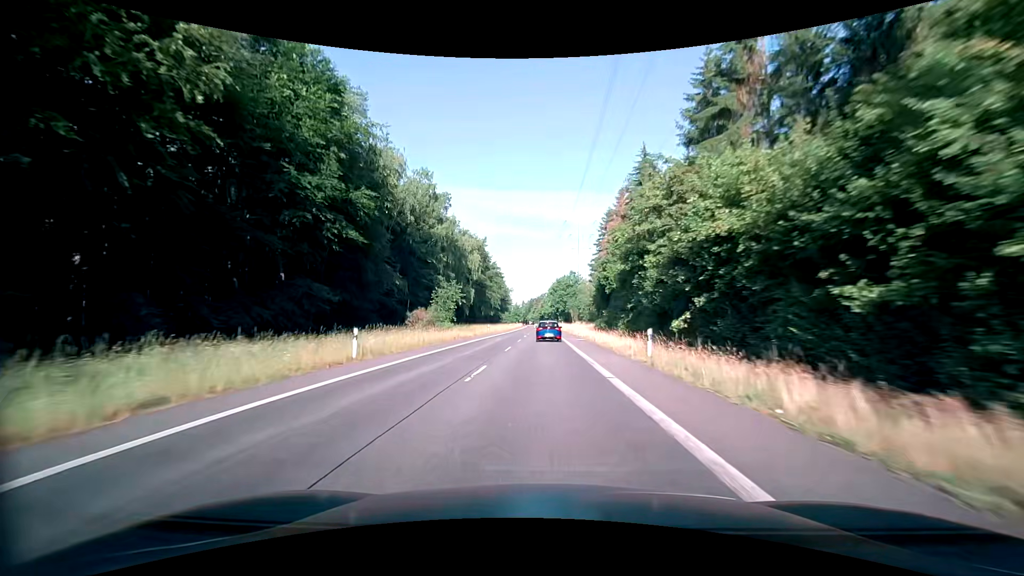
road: secondary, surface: asphalt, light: Day
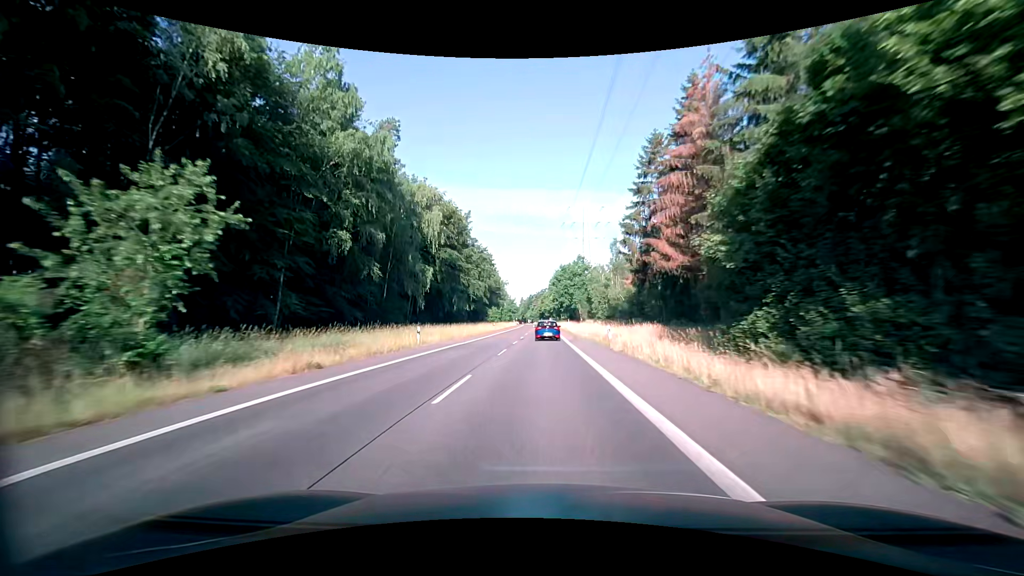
(-0.1, +39.2) m; 0°
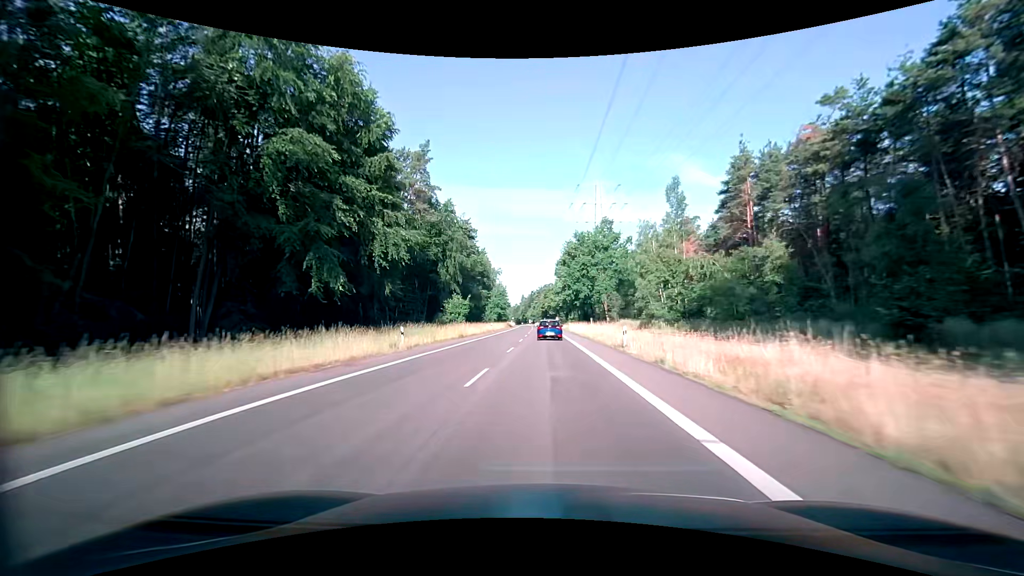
(-0.2, +53.3) m; 0°
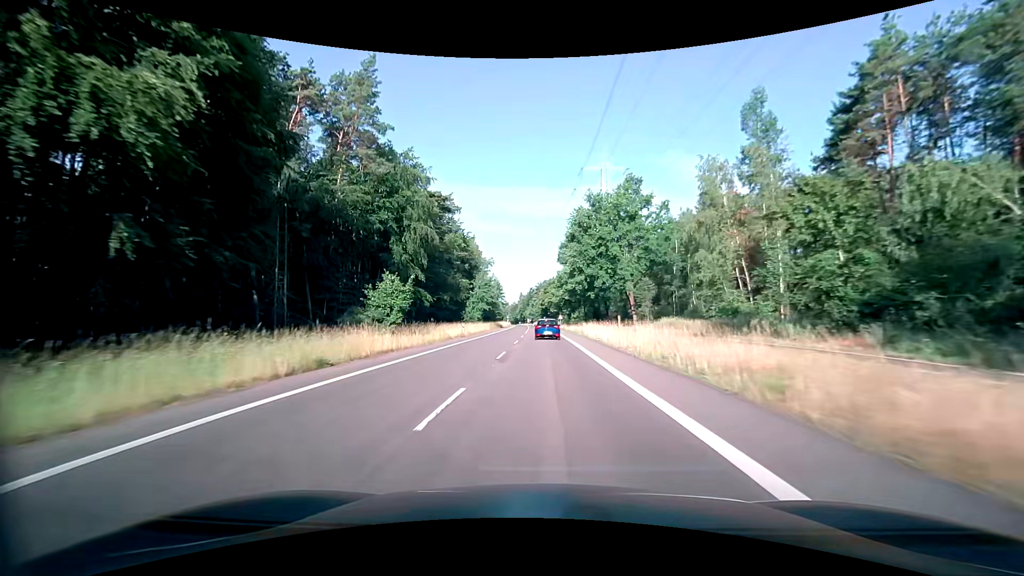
(0.0, +26.9) m; 0°
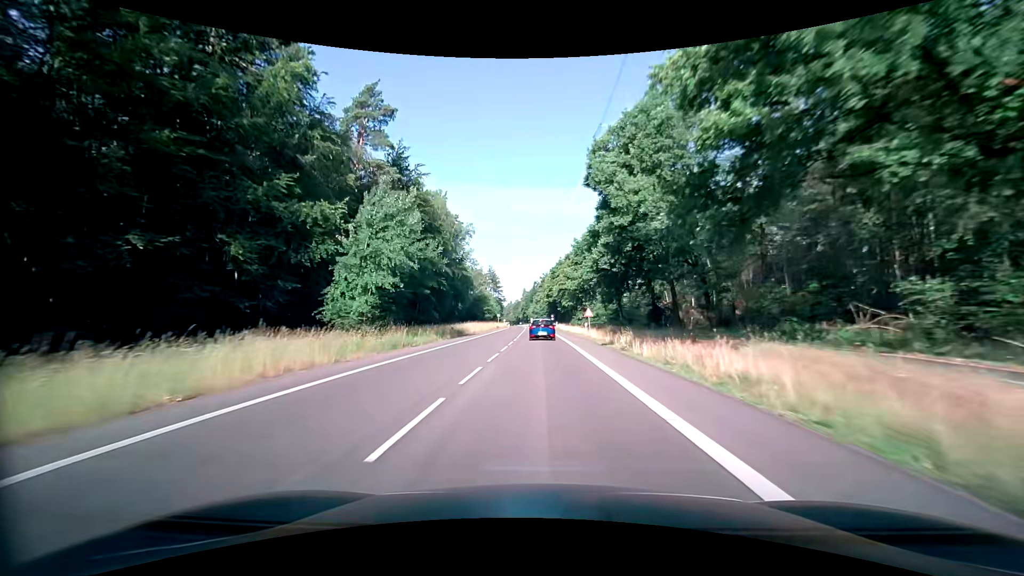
(-0.3, +53.4) m; -1°
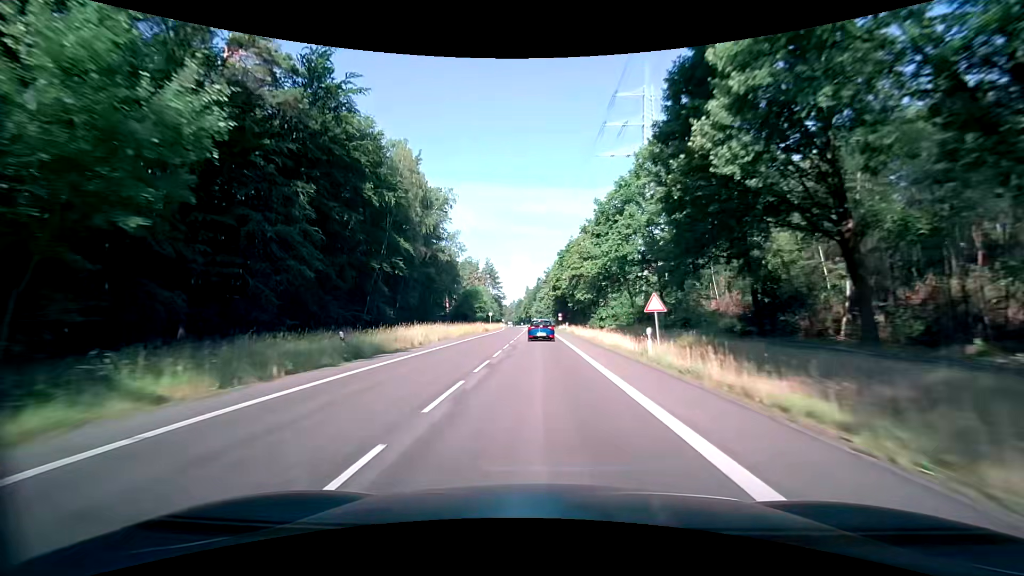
(-0.1, +25.9) m; -1°
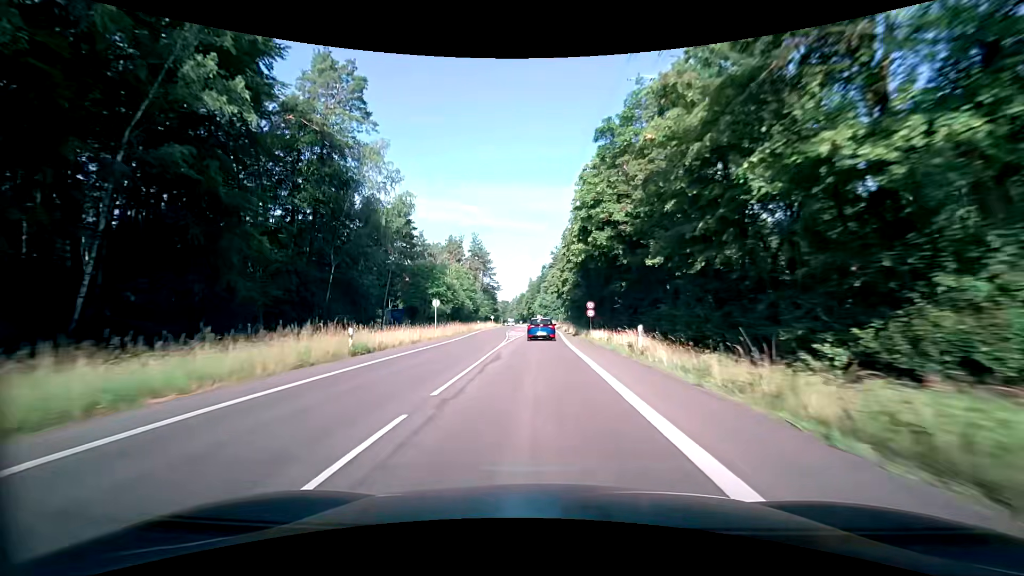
(-0.2, +49.5) m; 0°
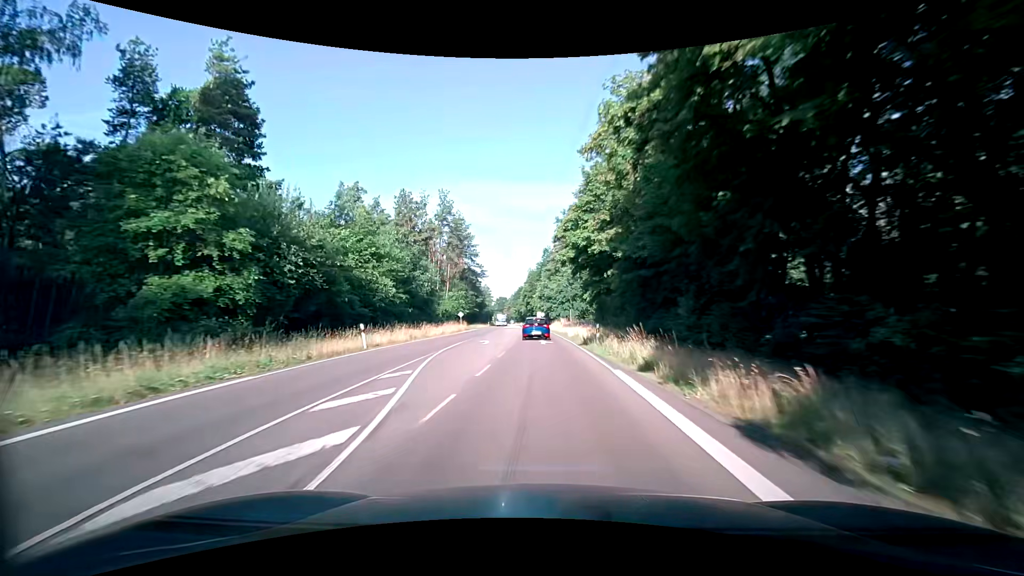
(0.0, +45.1) m; 0°
(0, +10) (0, +20) (0, +30) (-1, +40) (-1, +50) (-1, +60) (-2, +70) (-2, +80) (-3, +90) (-3, +100) m
